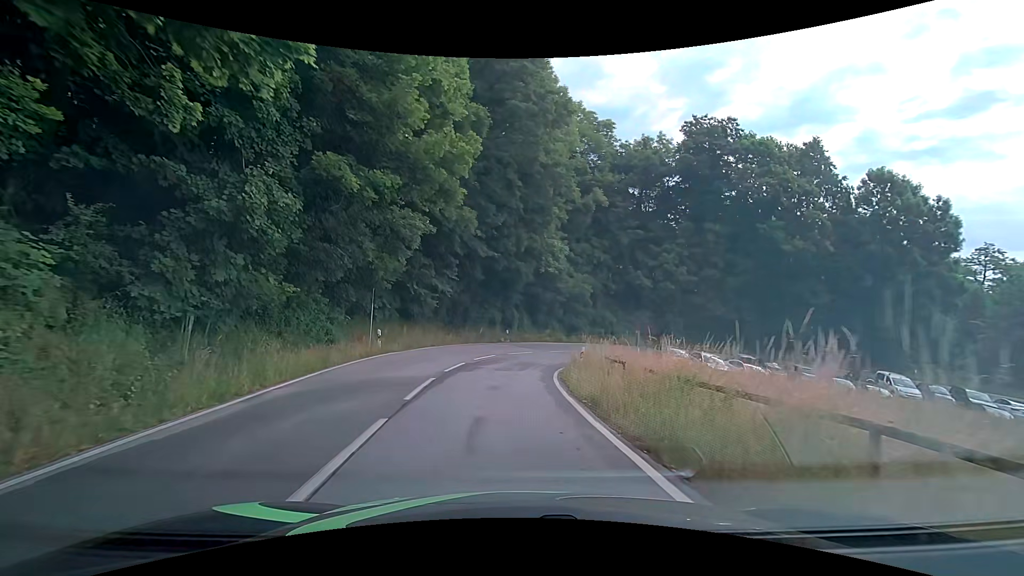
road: tertiary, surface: asphalt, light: Day
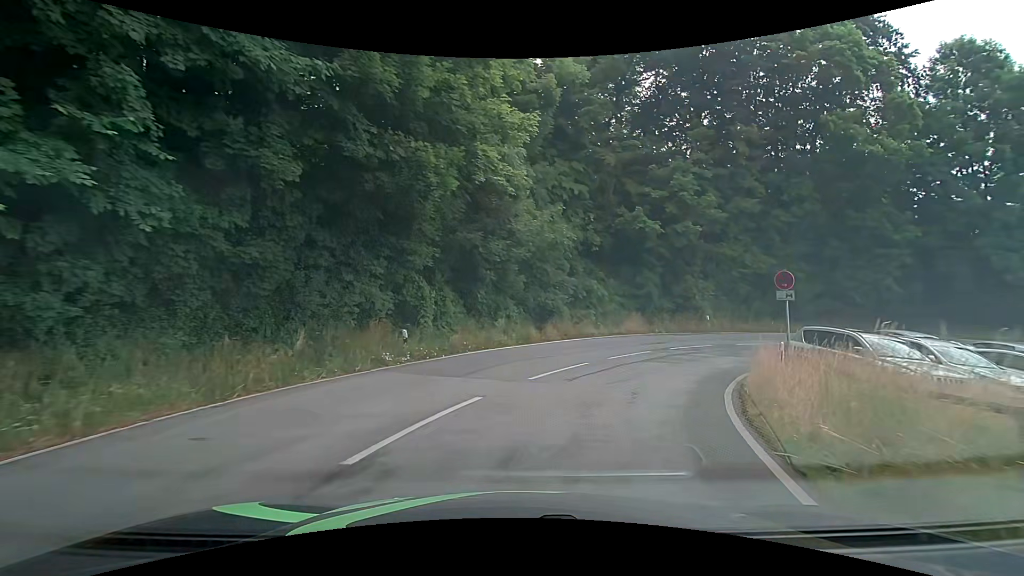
(+0.4, +22.8) m; +7°
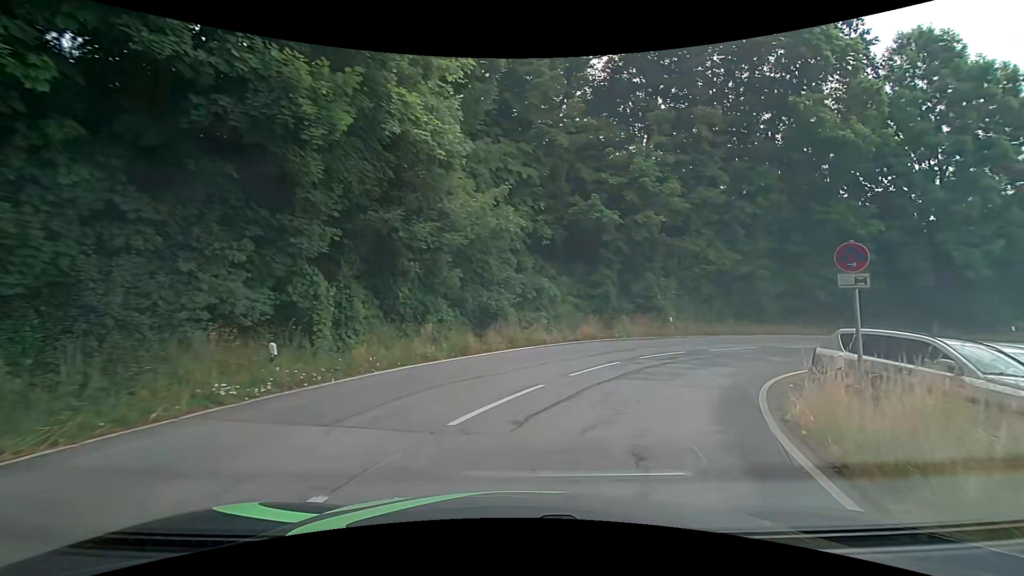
(+0.3, +4.5) m; +6°
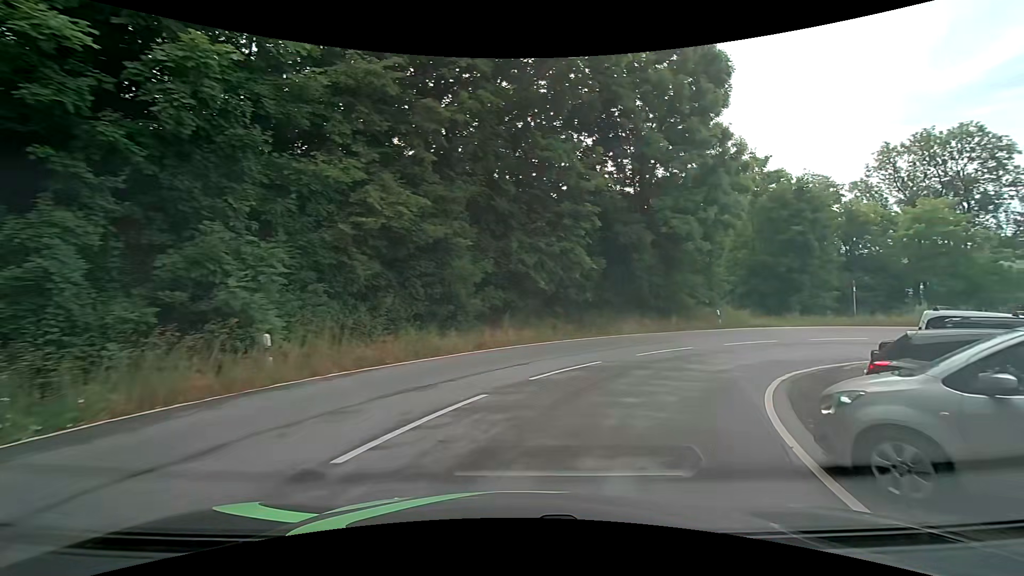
(+5.6, +16.9) m; +36°
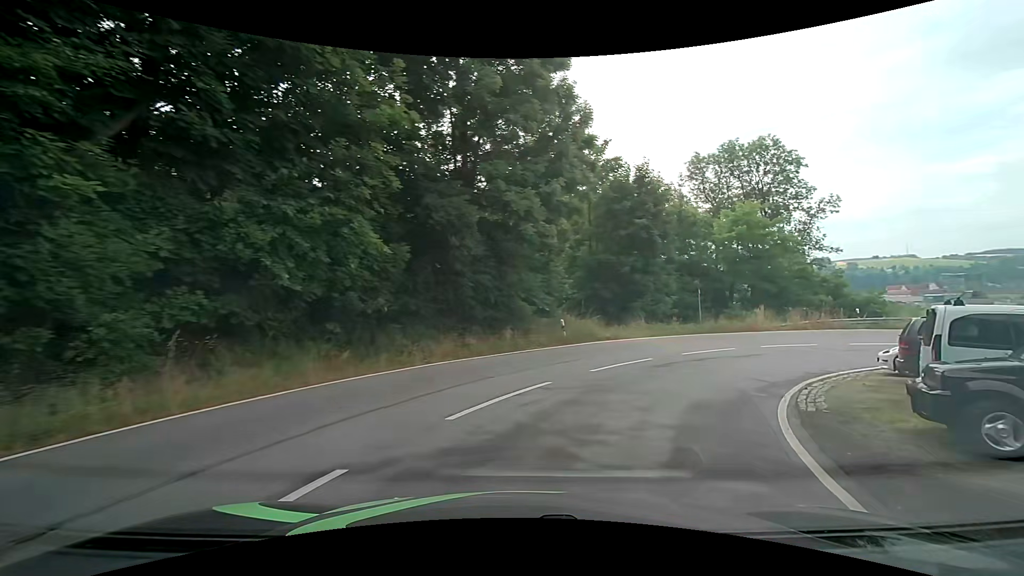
(+1.5, +8.8) m; +19°
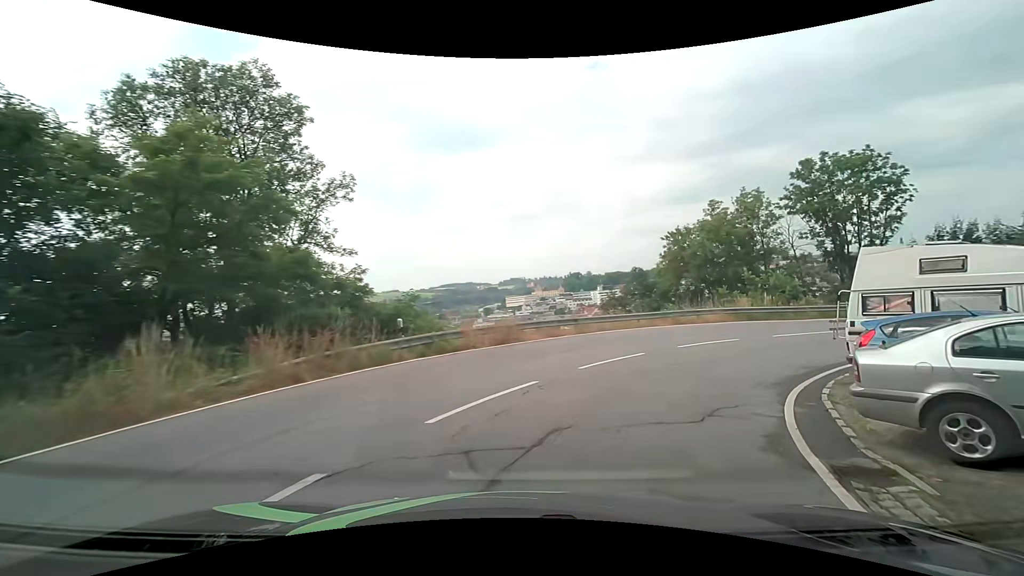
(+9.6, +19.0) m; +52°
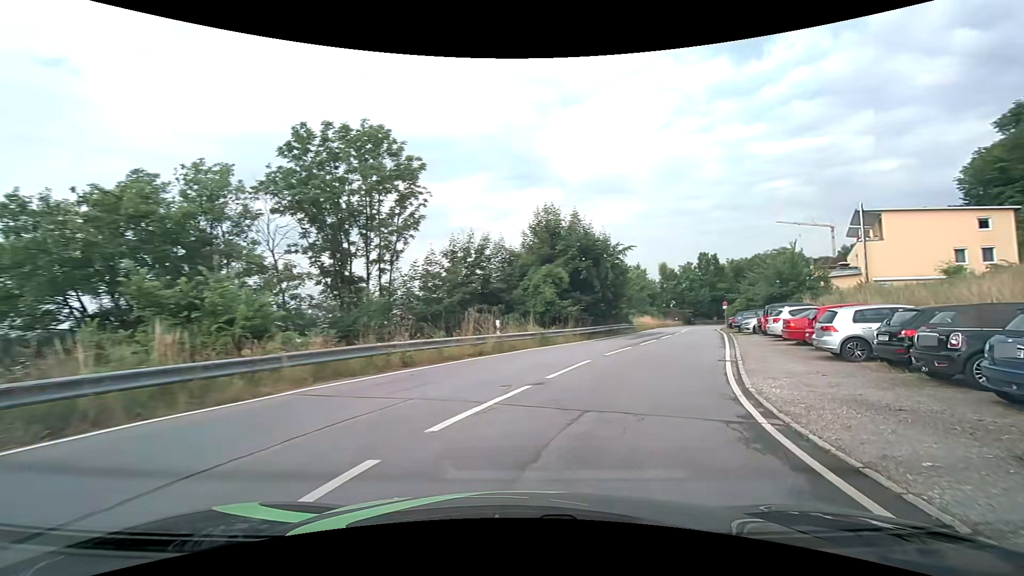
(+9.1, +18.9) m; +54°
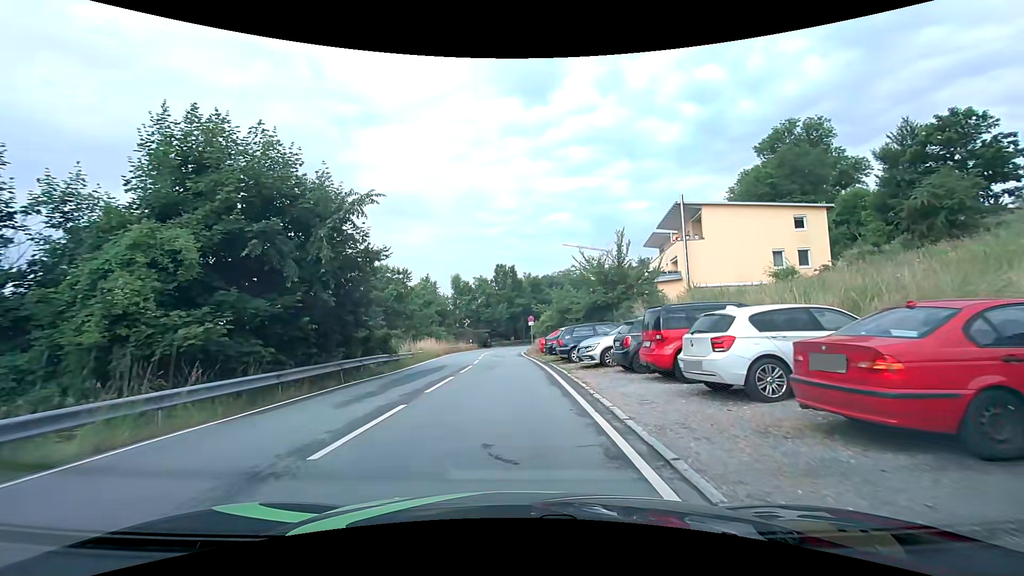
(+4.7, +15.9) m; +24°
(0, +10) (0, +20) (-1, +30) (-1, +40) (-1, +50) (0, +60) (+2, +70) (+4, +79) (+7, +89) (+10, +99) m
